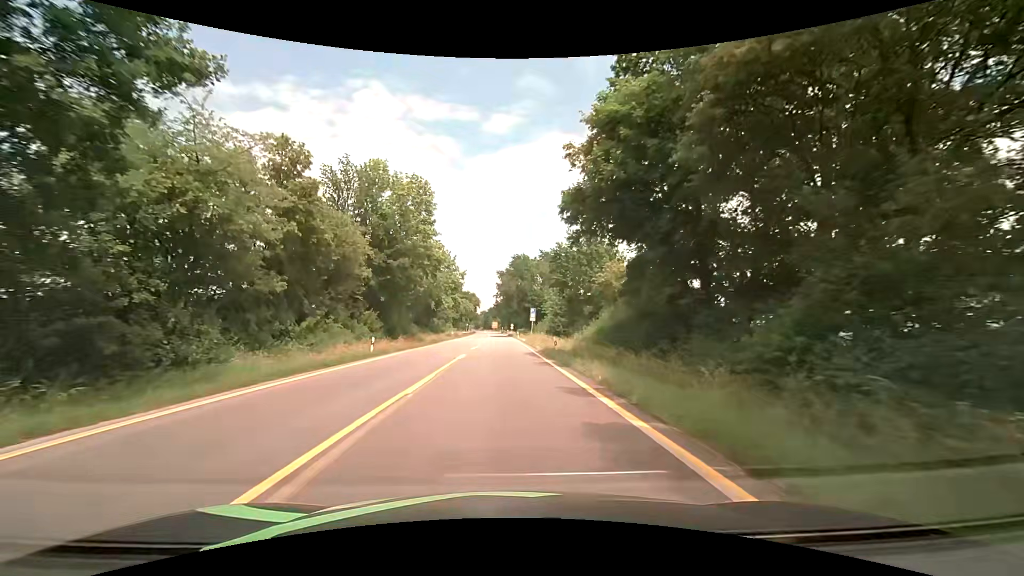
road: primary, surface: asphalt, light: Day
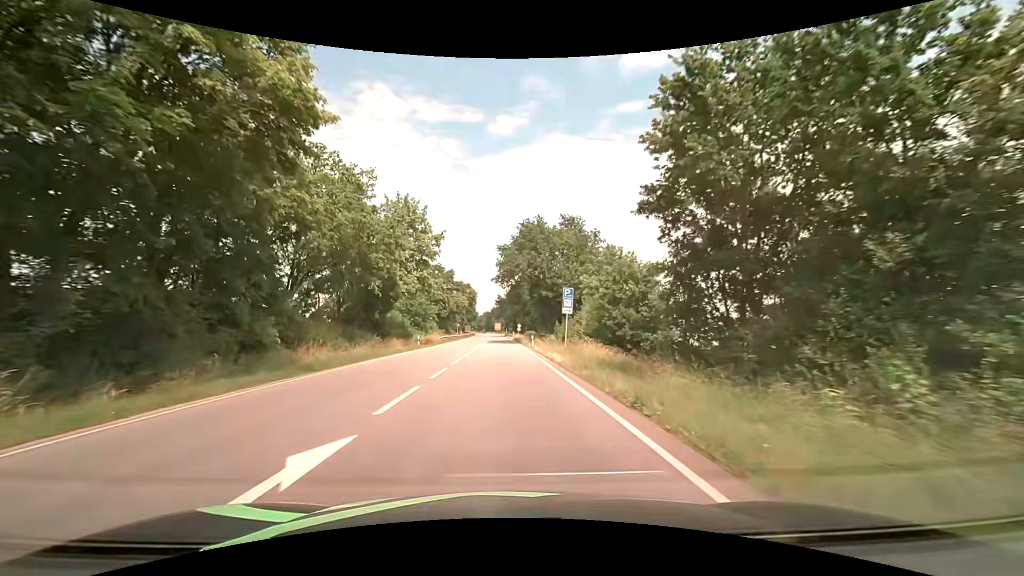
(-0.2, +32.8) m; -1°
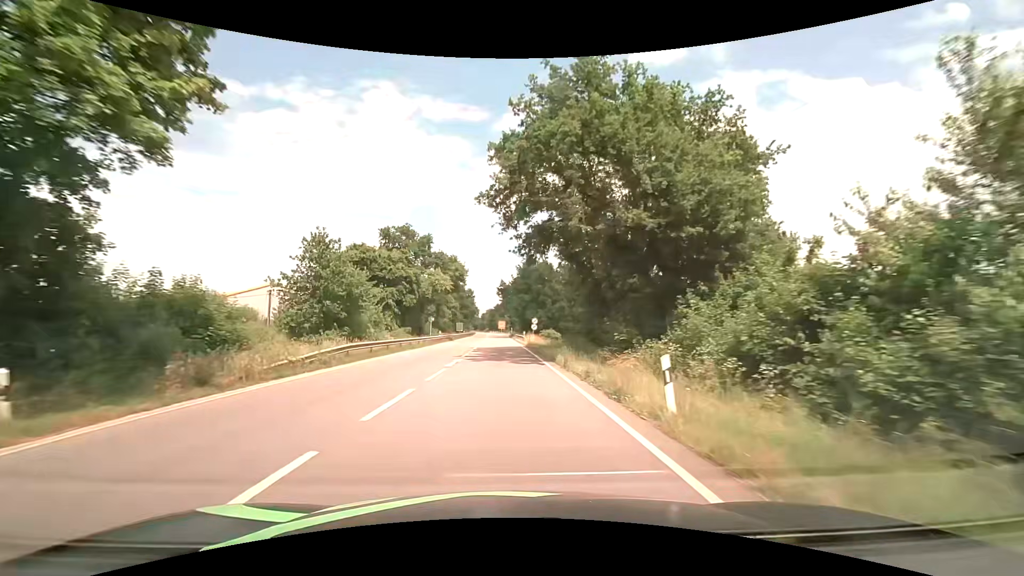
(0.0, +37.0) m; 0°
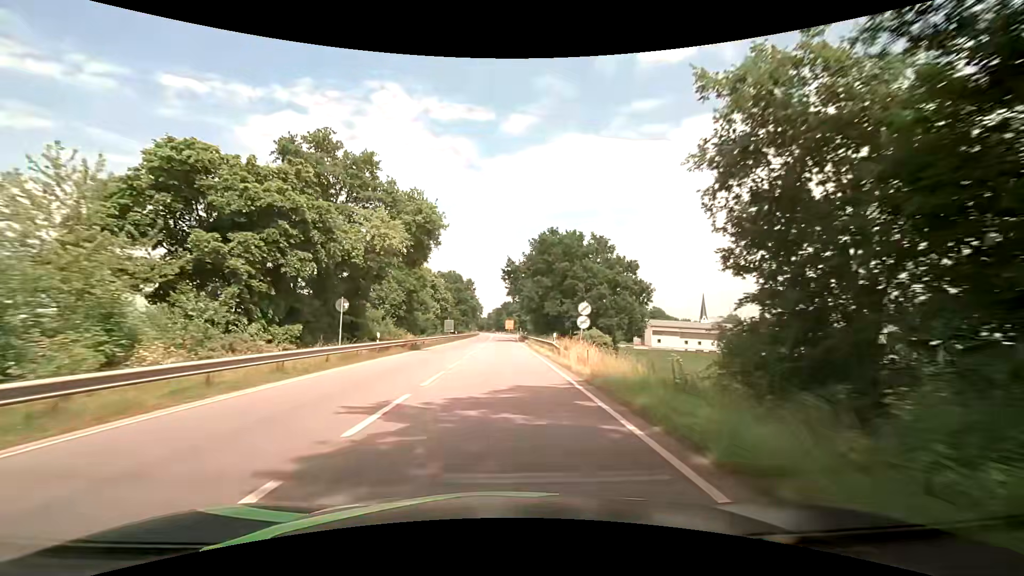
(-0.2, +31.3) m; -1°
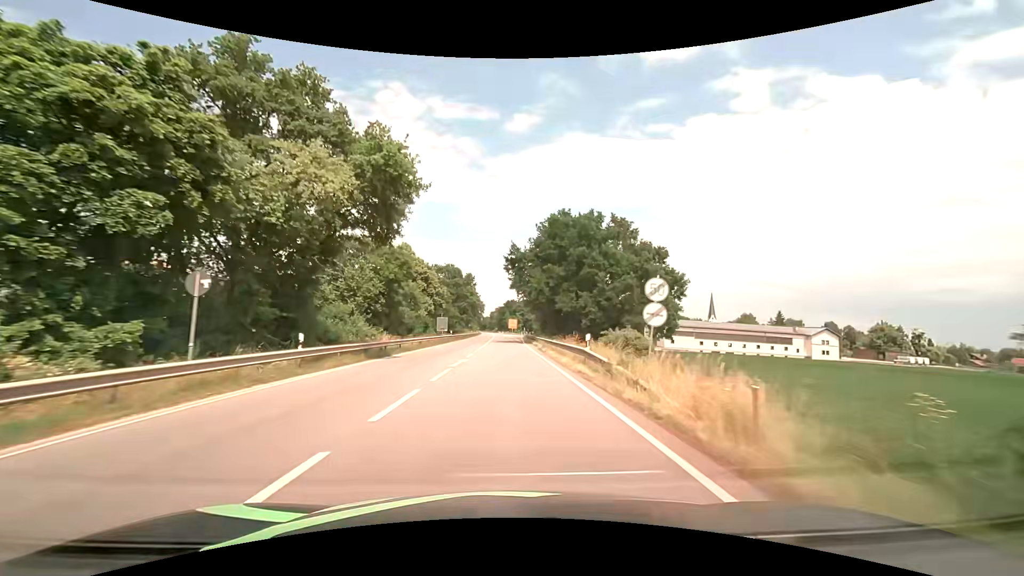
(-0.1, +11.1) m; 0°
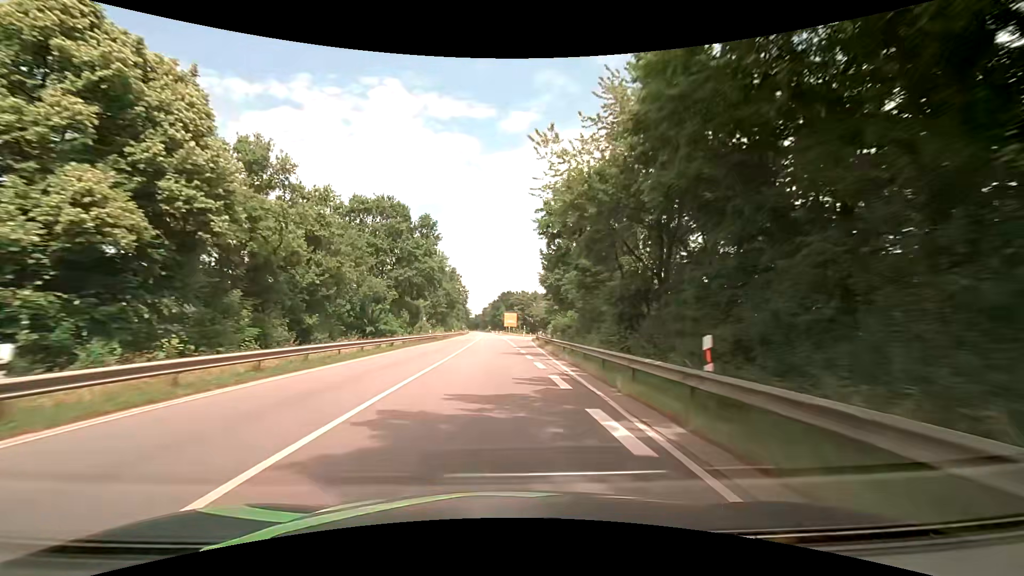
(-0.4, +58.1) m; 0°
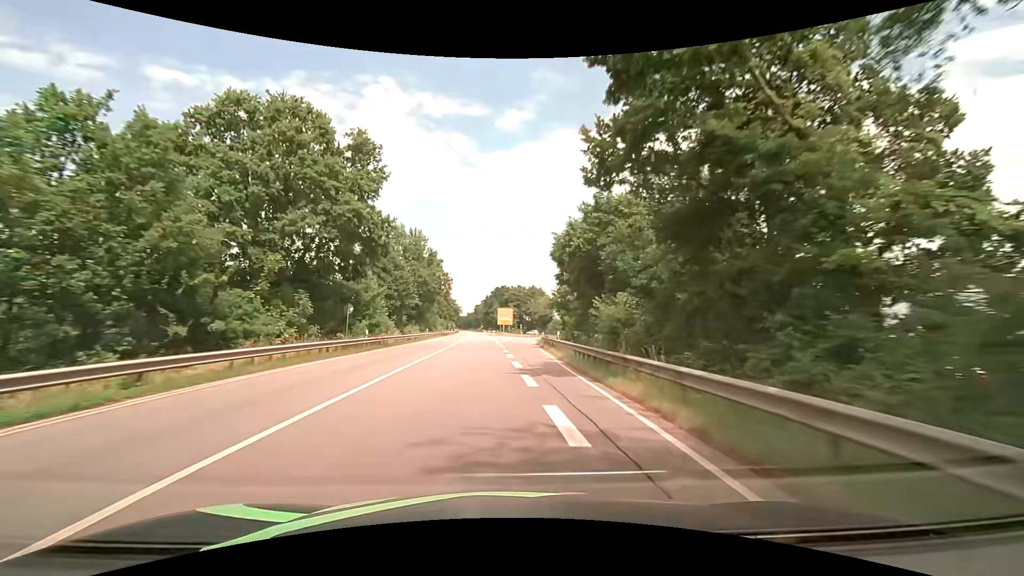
(+0.2, +24.0) m; +1°
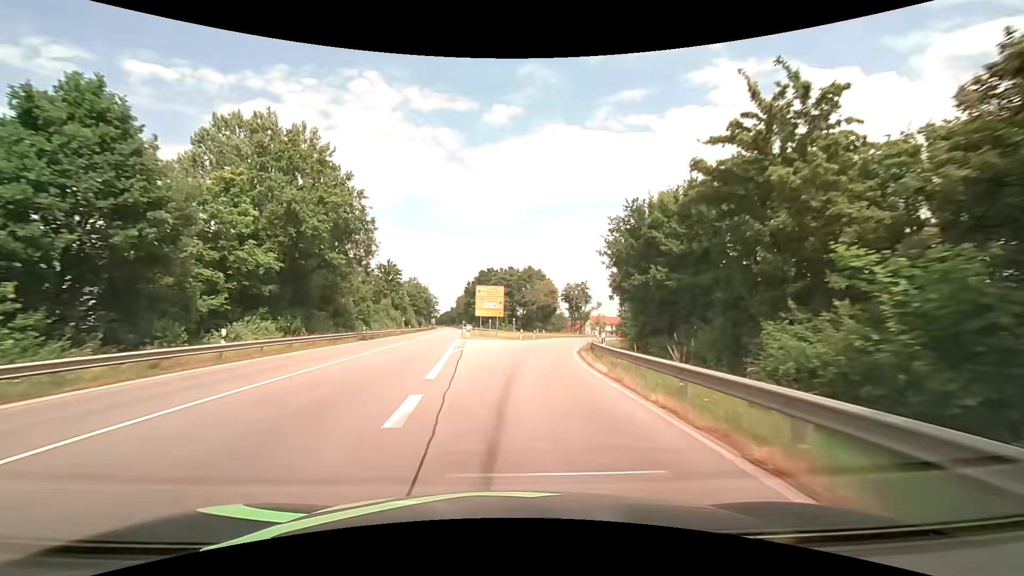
(+0.4, +46.8) m; +2°
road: primary_link
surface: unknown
